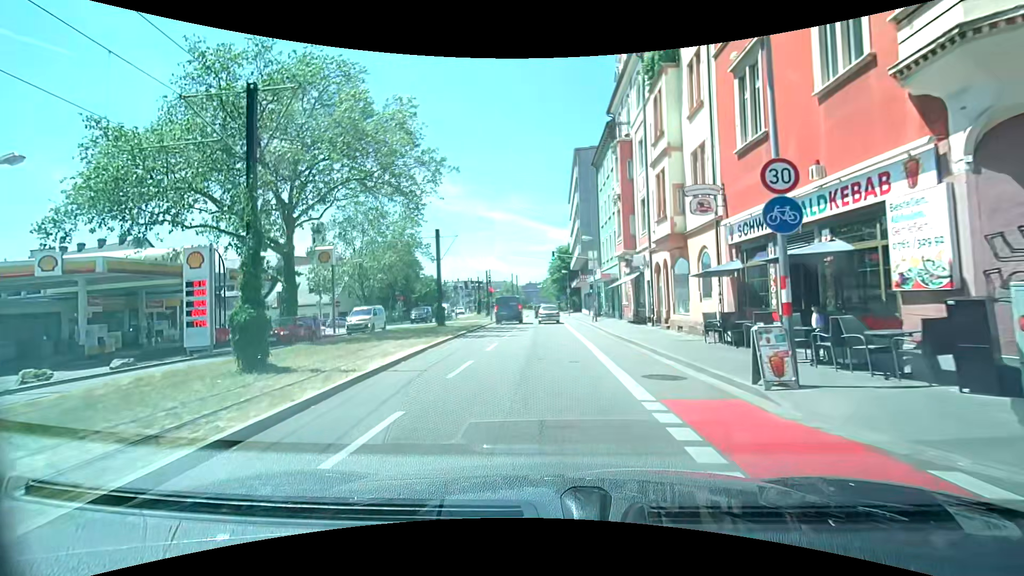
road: secondary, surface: asphalt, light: Day
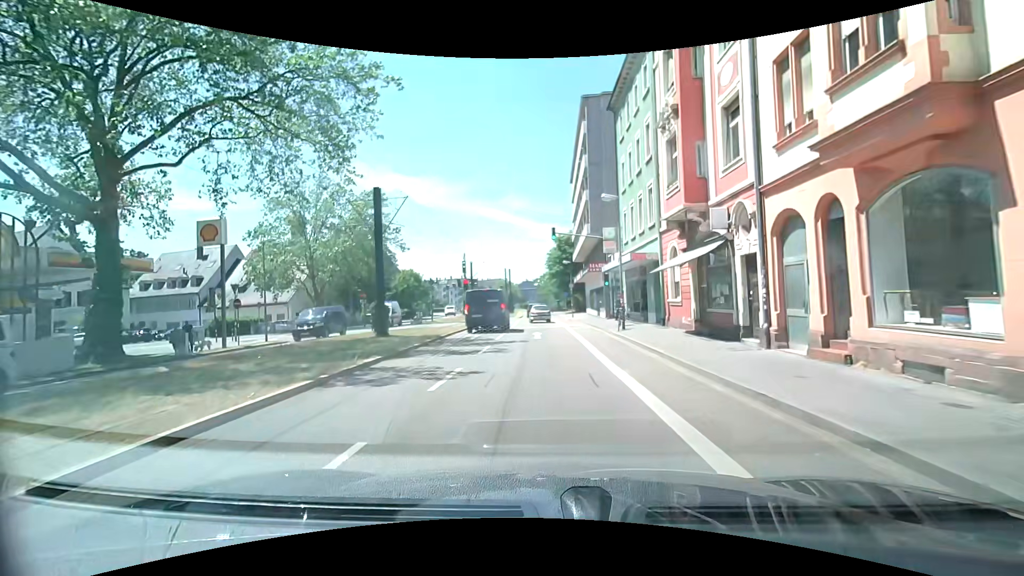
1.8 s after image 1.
(0.0, +13.5) m; +2°
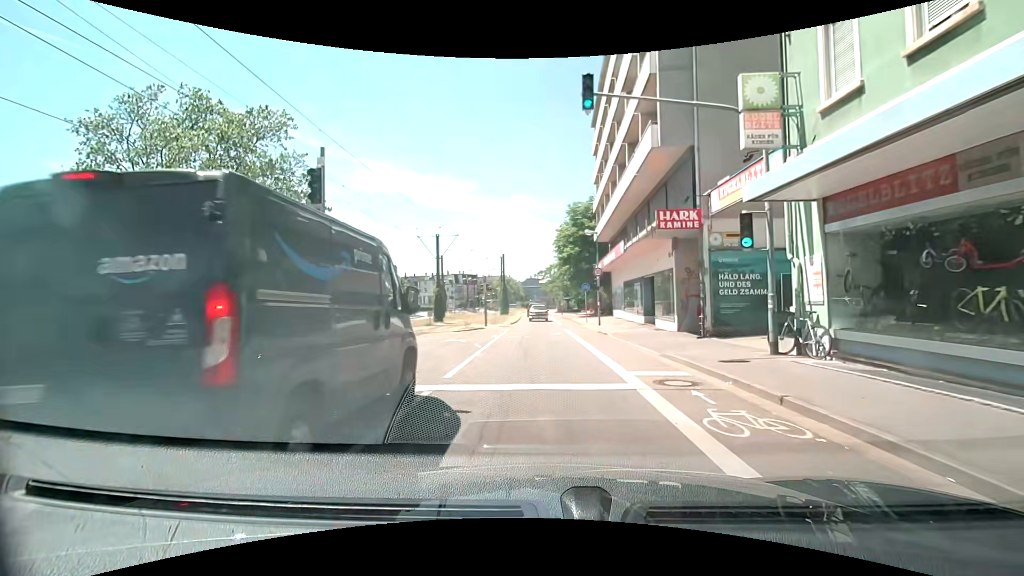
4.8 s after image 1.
(-0.7, +22.3) m; -1°
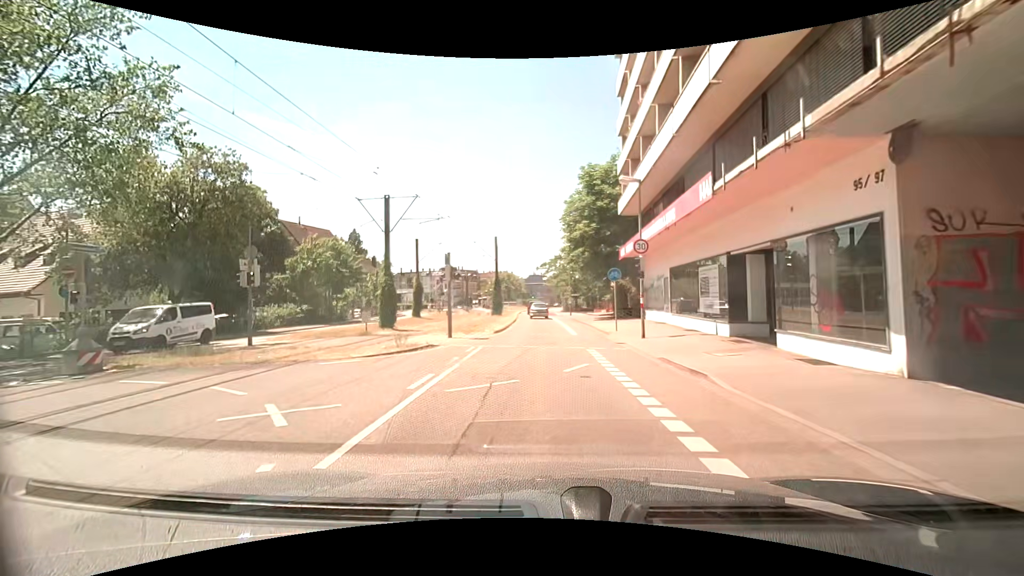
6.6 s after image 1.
(-0.3, +13.4) m; -2°
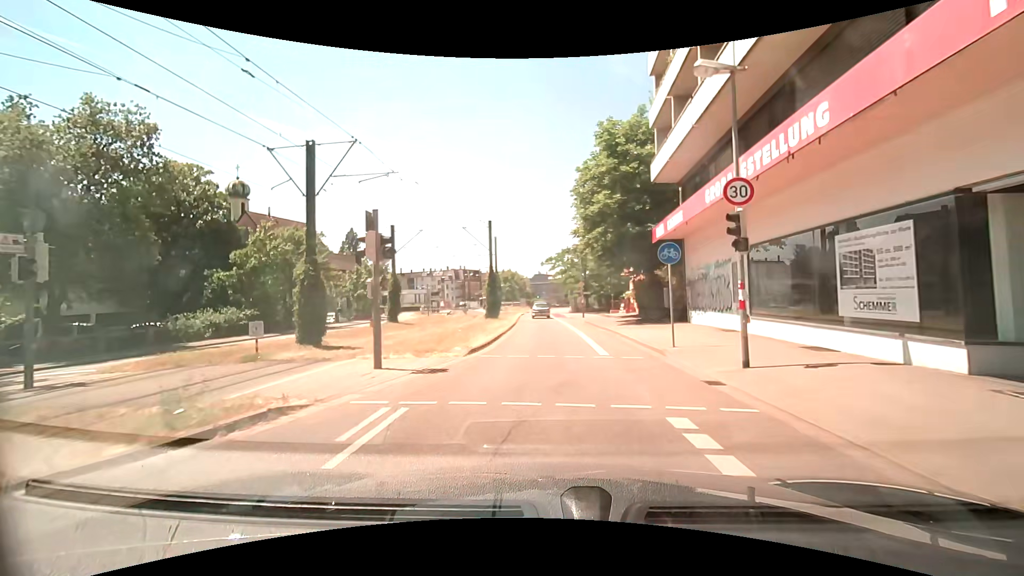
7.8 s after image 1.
(0.0, +9.0) m; 0°
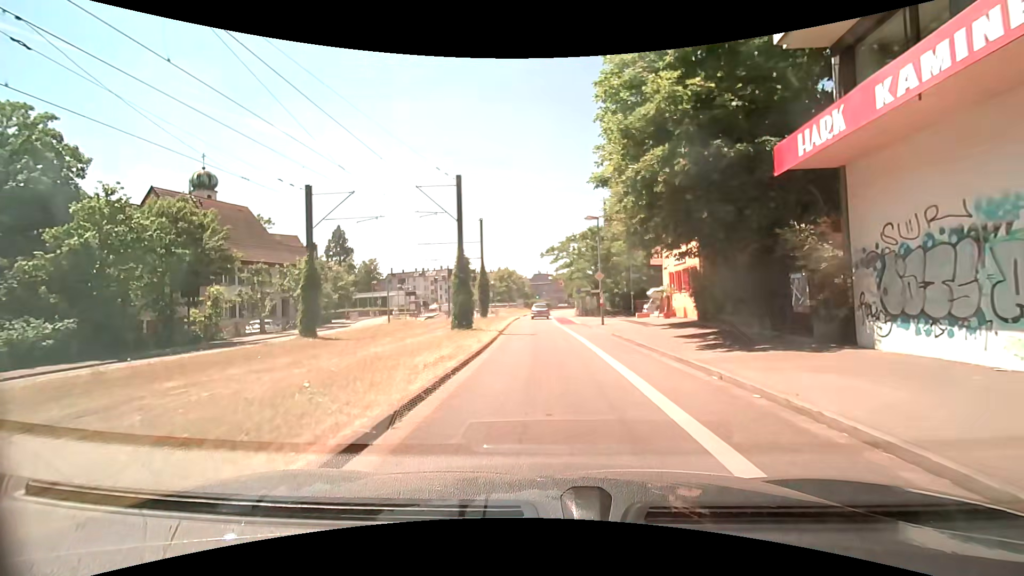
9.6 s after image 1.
(0.0, +13.6) m; +1°
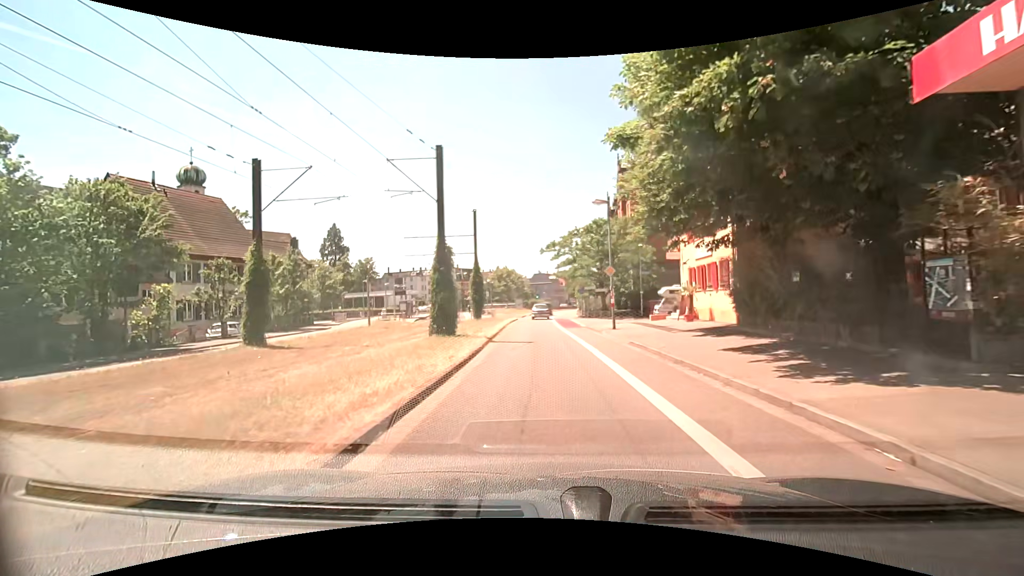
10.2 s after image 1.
(-0.1, +4.5) m; -1°
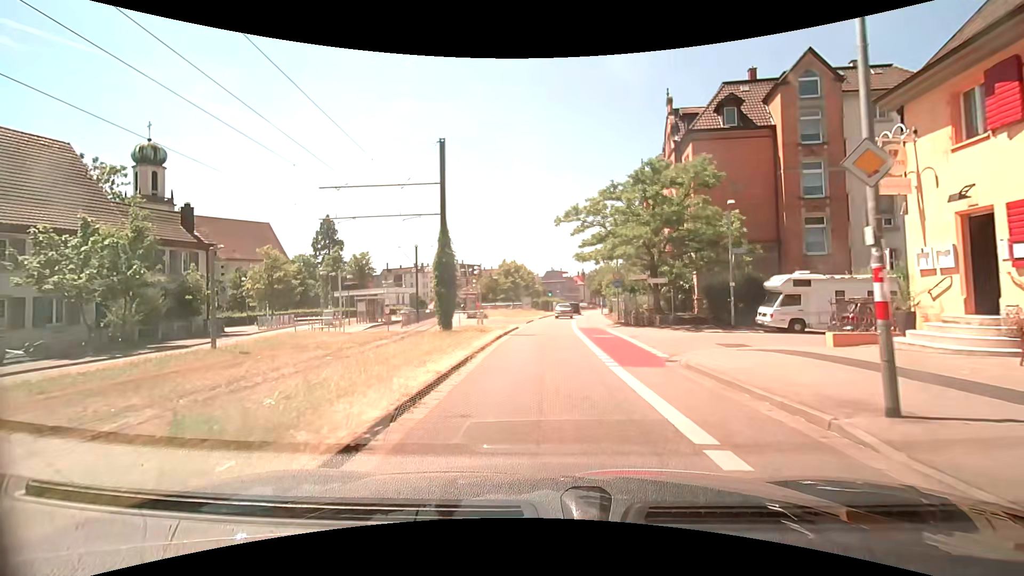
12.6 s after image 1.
(-0.3, +17.9) m; -2°
(0, +10) (0, +20) (0, +30) (+1, +40) (+2, +50) (+3, +60) (+4, +70) (+6, +80) (+7, +90) (+9, +99) m
